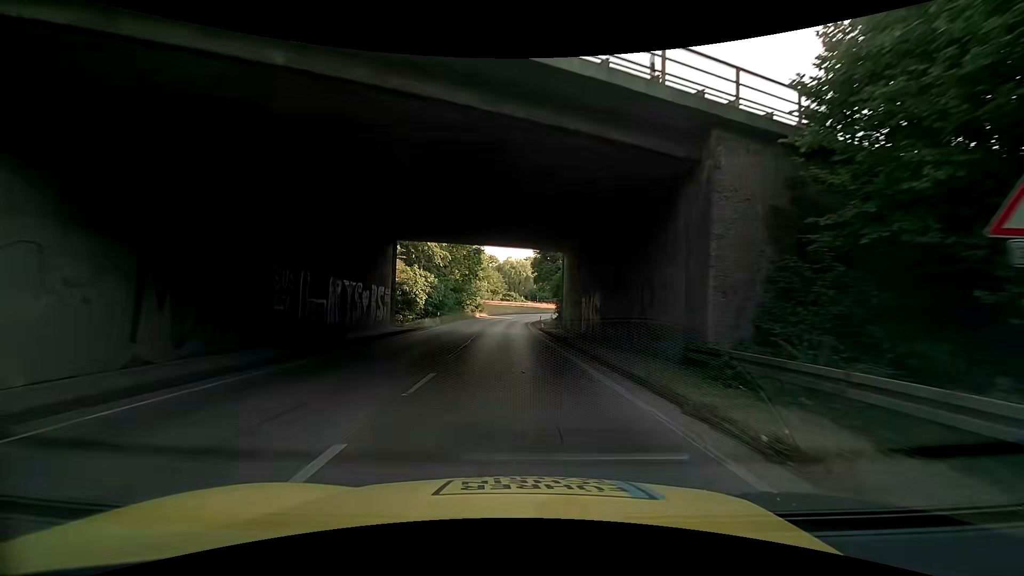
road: trunk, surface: asphalt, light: Day
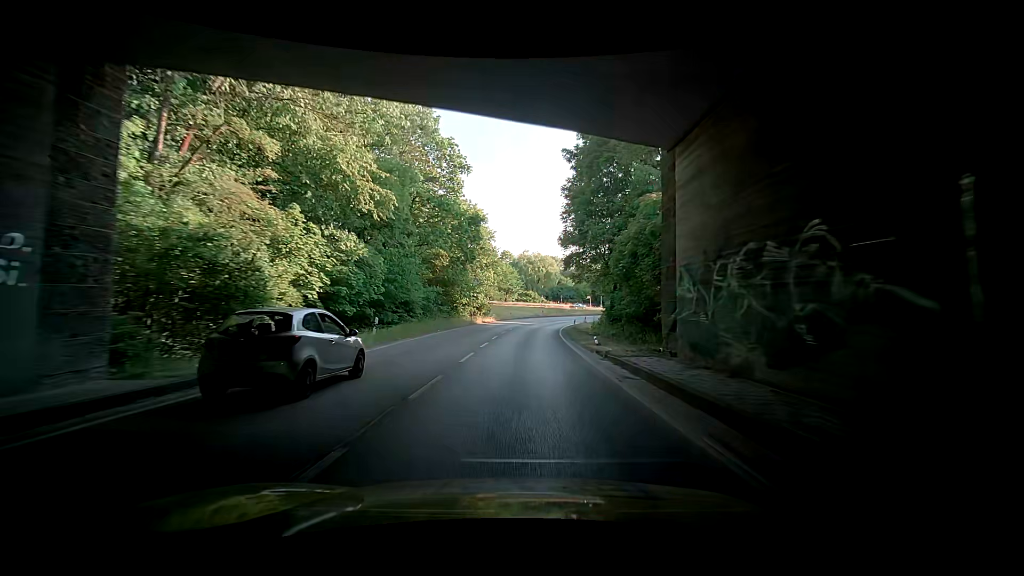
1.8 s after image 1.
(+0.2, +24.2) m; +1°
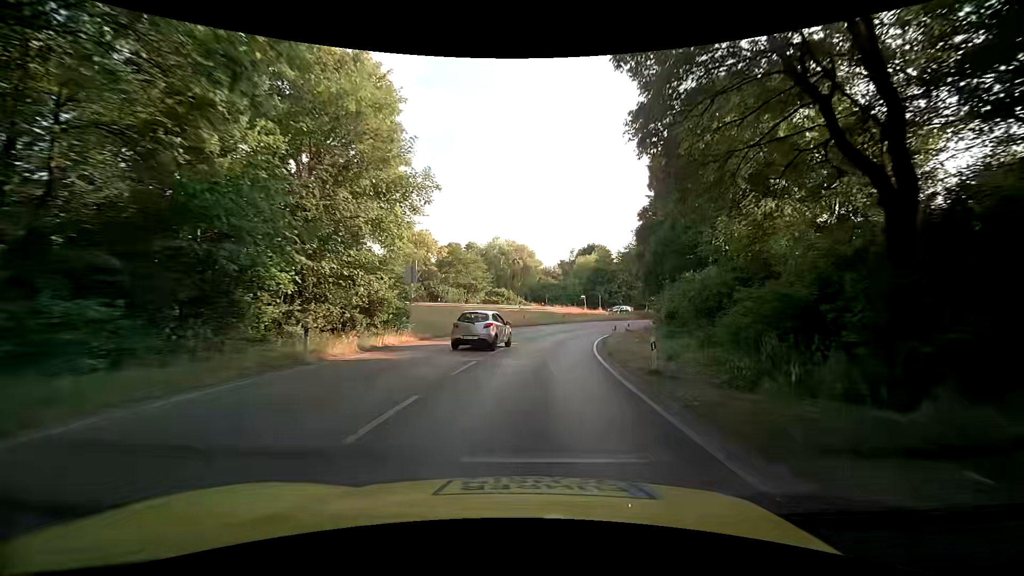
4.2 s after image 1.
(-1.3, +32.6) m; +1°
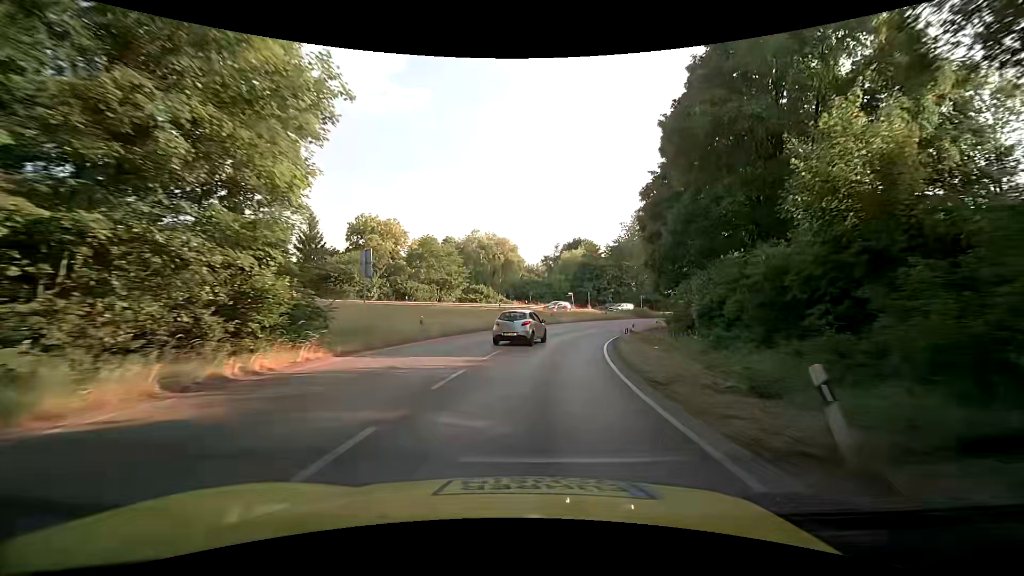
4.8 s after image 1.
(+0.1, +8.3) m; +1°
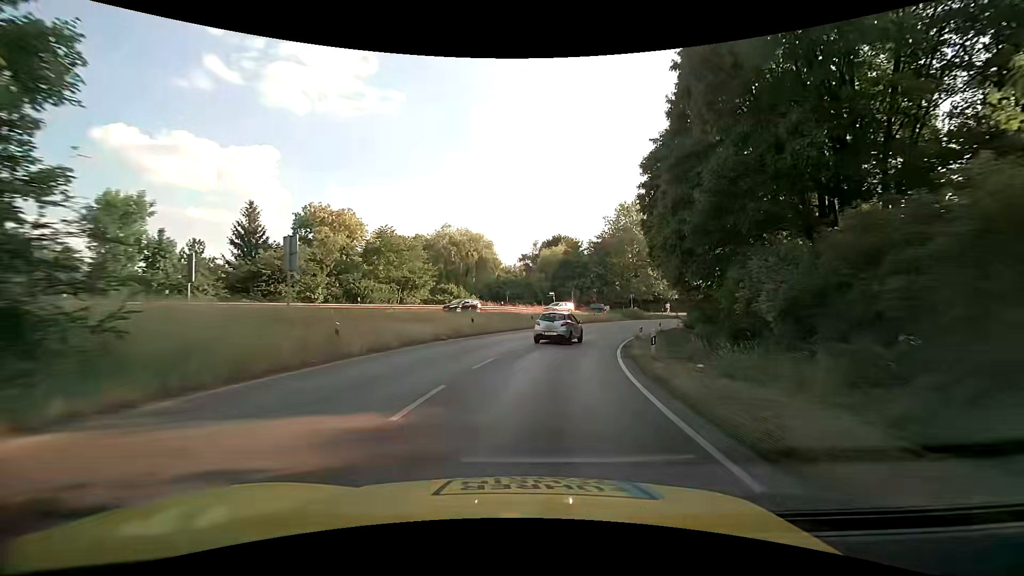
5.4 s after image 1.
(+0.3, +8.3) m; +3°
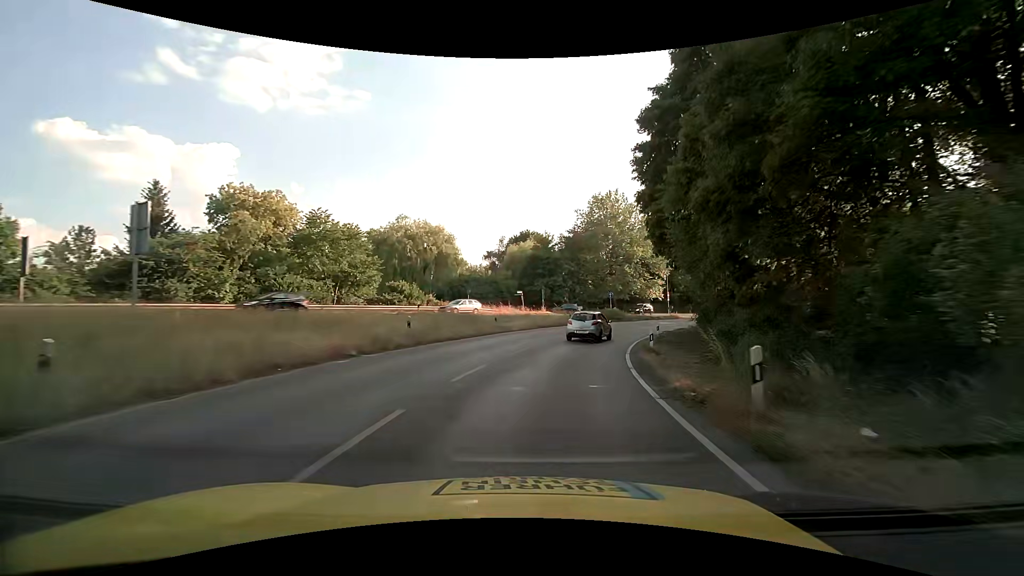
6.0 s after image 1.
(+0.3, +8.3) m; +4°
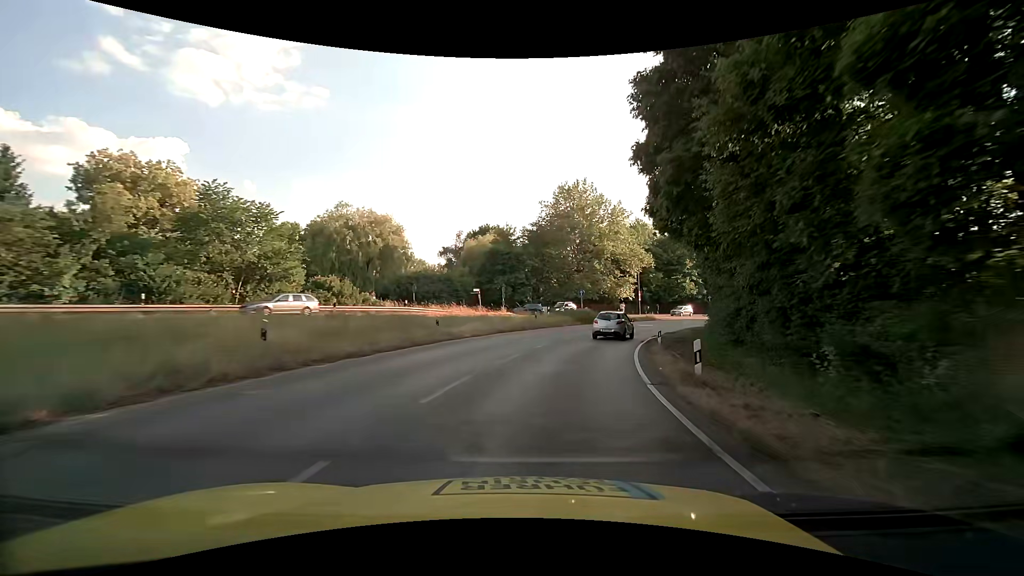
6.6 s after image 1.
(+0.3, +8.2) m; +4°
